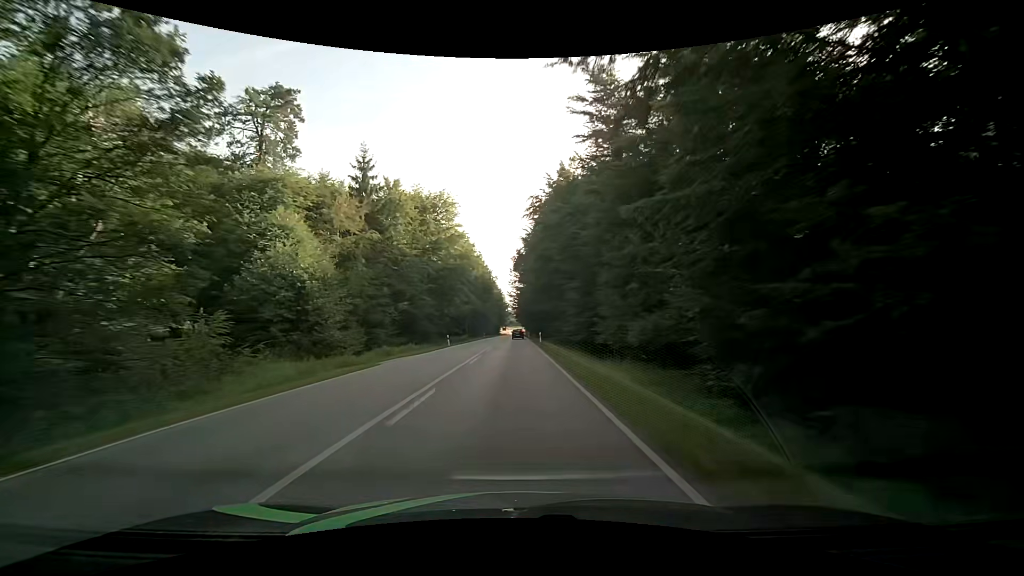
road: secondary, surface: asphalt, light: Day
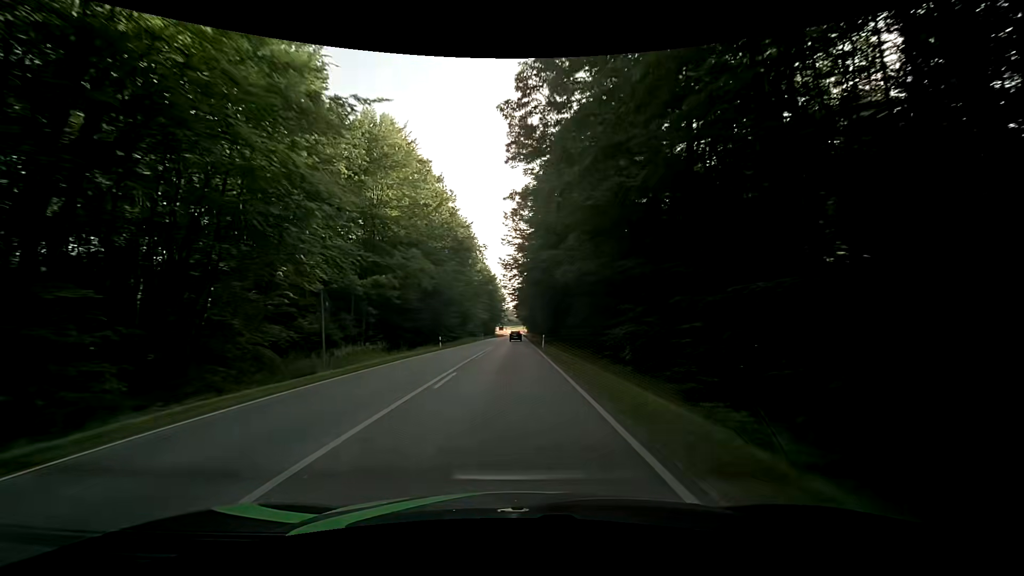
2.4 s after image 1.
(+0.2, +55.4) m; 0°
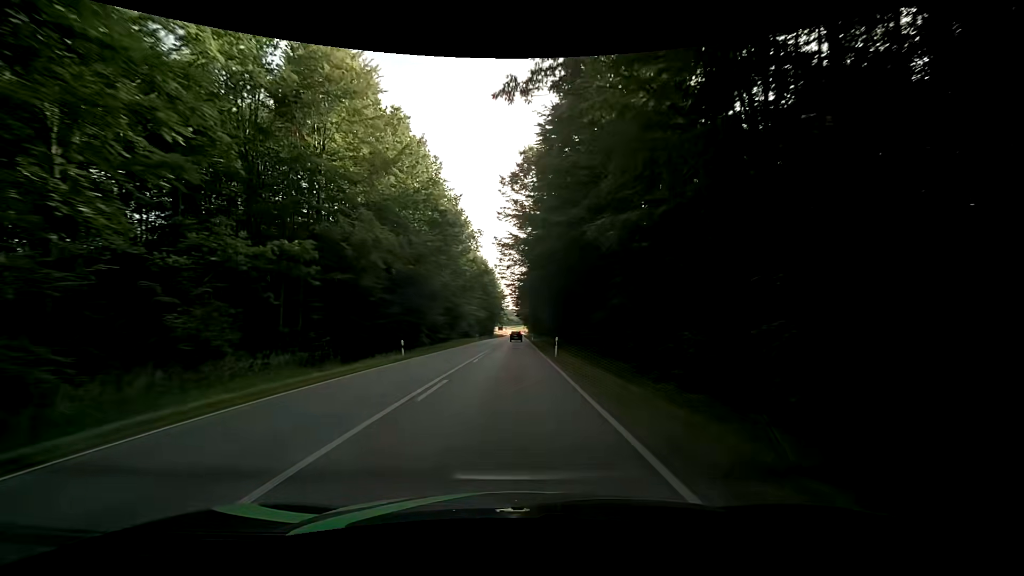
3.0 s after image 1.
(+0.1, +13.9) m; 0°
(0, +10) (0, +20) (0, +30) (0, +40) (0, +50) (0, +60) (0, +70) (0, +80) (0, +90) (0, +100) m
